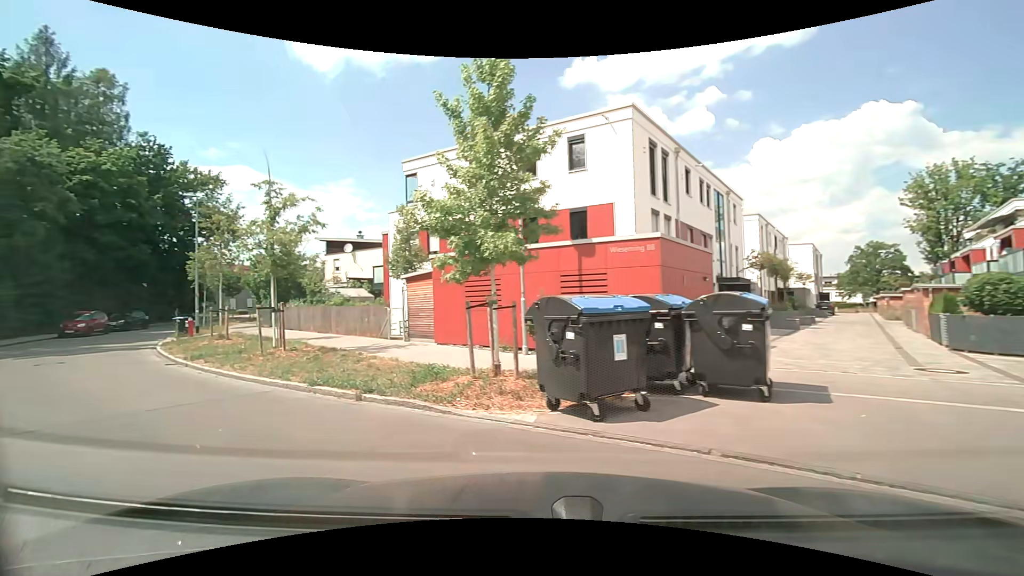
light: Day
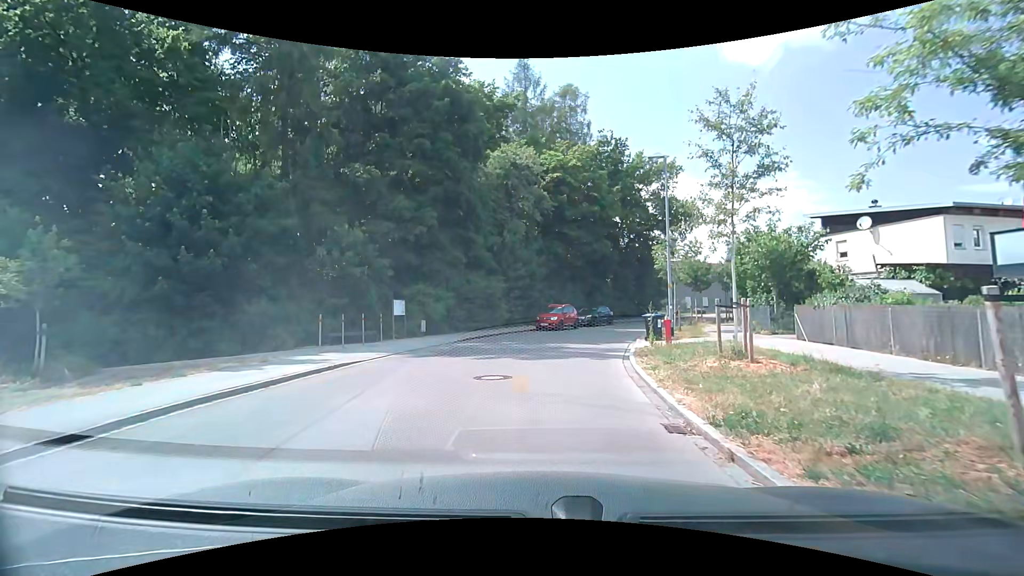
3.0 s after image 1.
(-6.0, +9.0) m; -49°
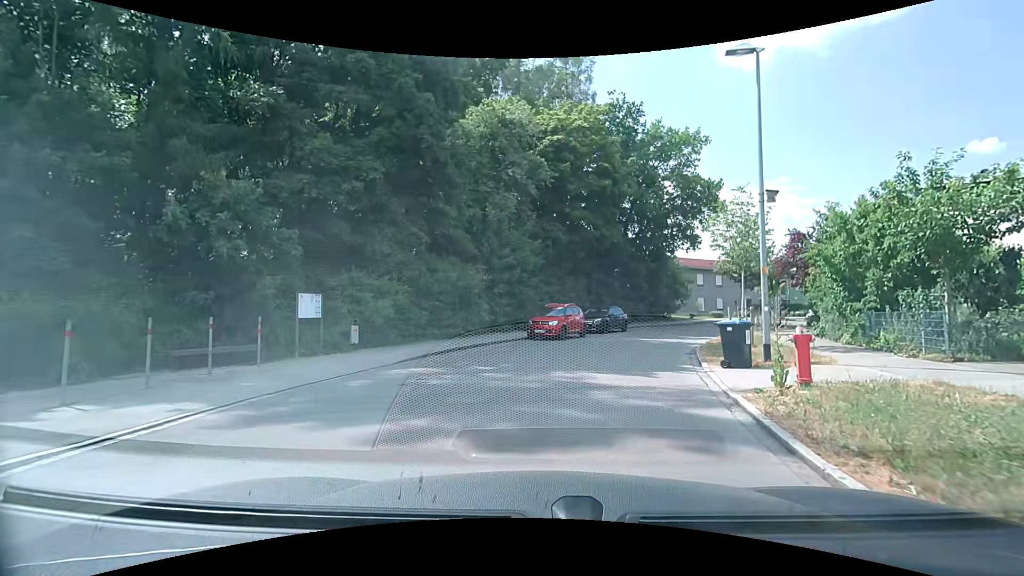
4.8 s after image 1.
(-0.2, +9.0) m; 0°
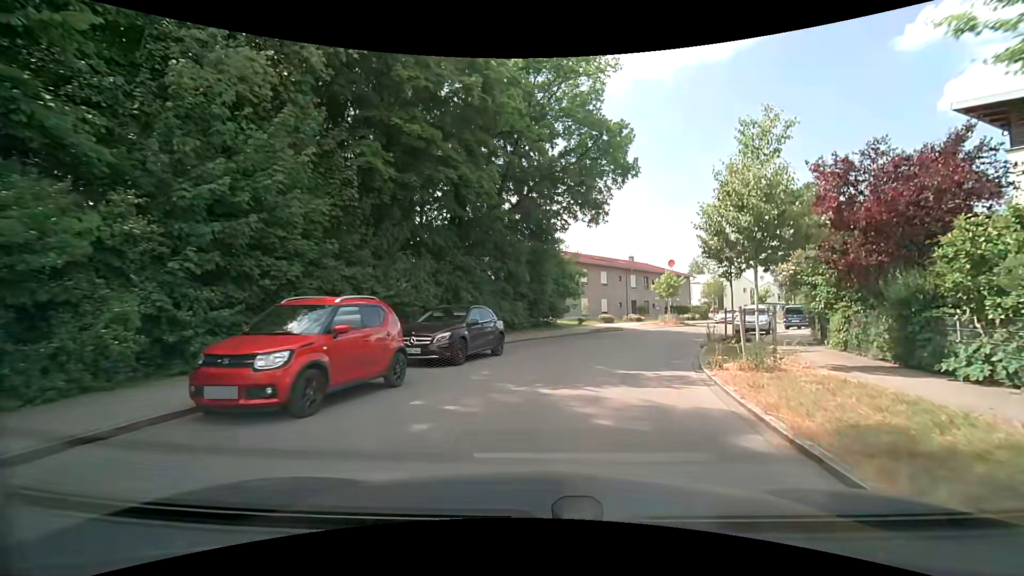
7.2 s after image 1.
(+1.9, +15.1) m; +15°
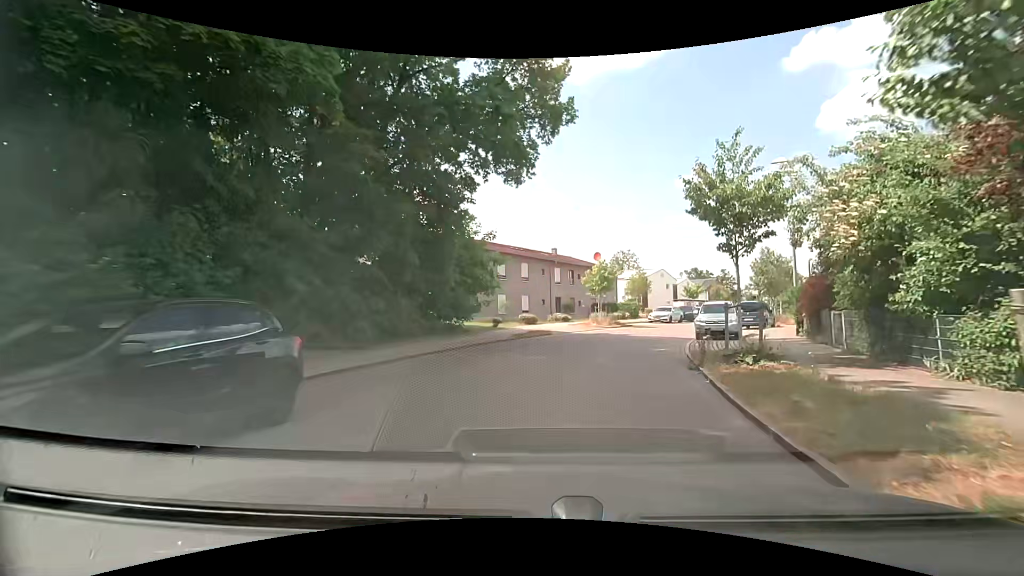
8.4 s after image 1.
(+0.7, +8.8) m; +9°
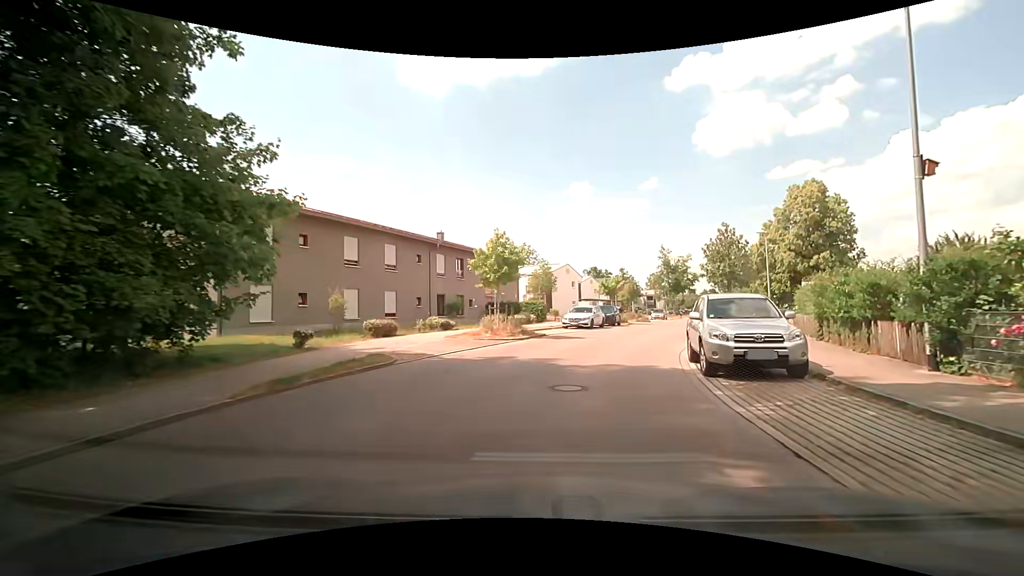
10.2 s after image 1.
(+1.2, +13.4) m; +11°
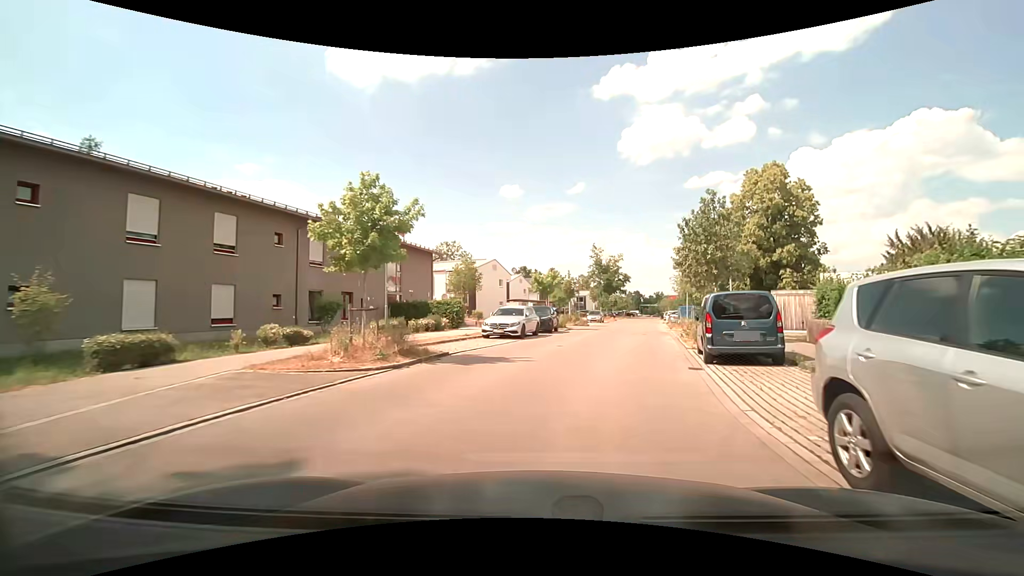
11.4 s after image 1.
(+0.6, +9.3) m; +8°
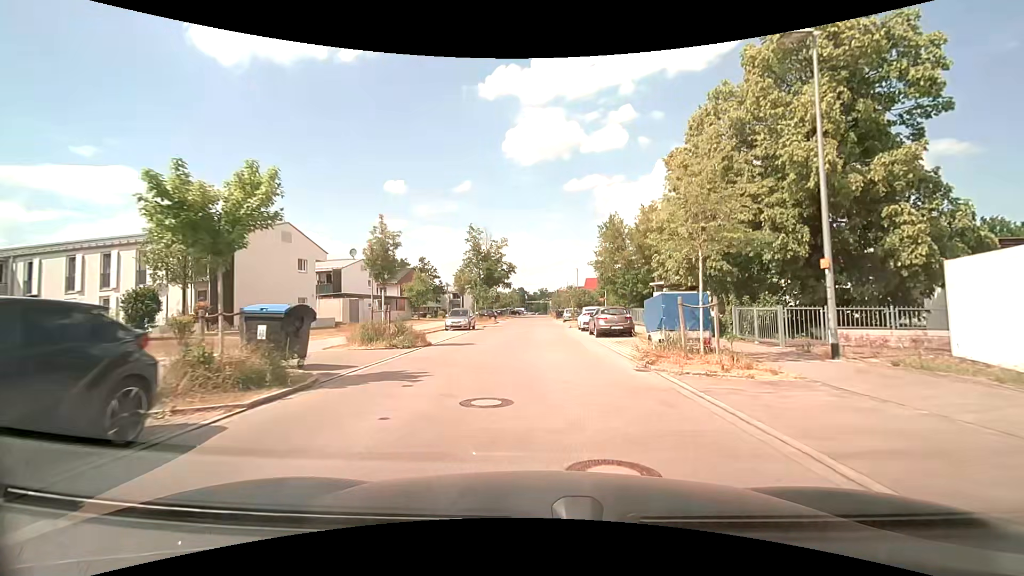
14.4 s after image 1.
(+4.1, +25.2) m; +13°
(0, +10) (0, +20) (+1, +30) (+1, +40) (+1, +50) (+1, +60) (+1, +70) (+1, +80) (+1, +90) (+1, +100) m
